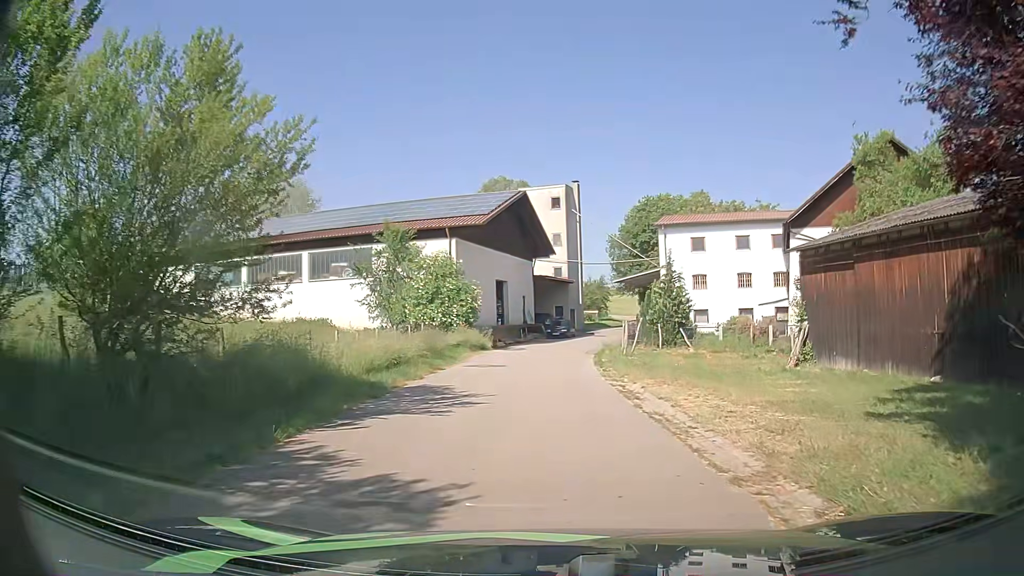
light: Day
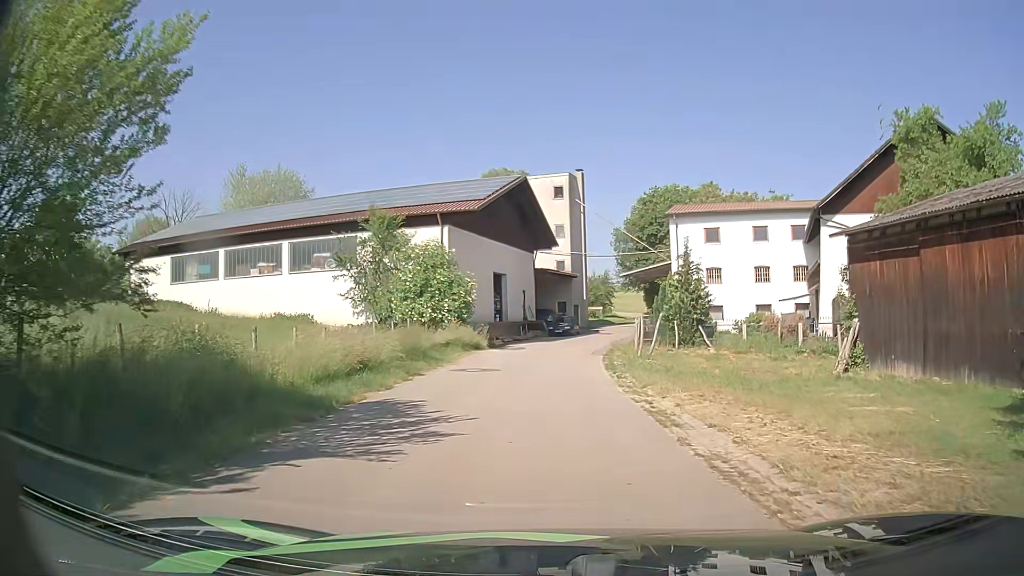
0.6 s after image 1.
(0.0, +3.7) m; -1°
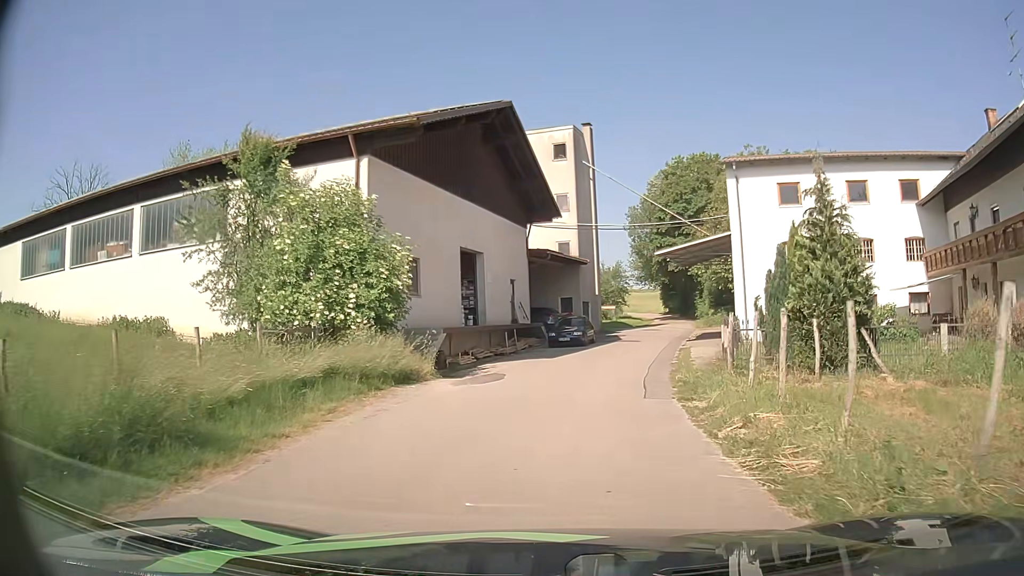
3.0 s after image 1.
(0.0, +15.5) m; 0°
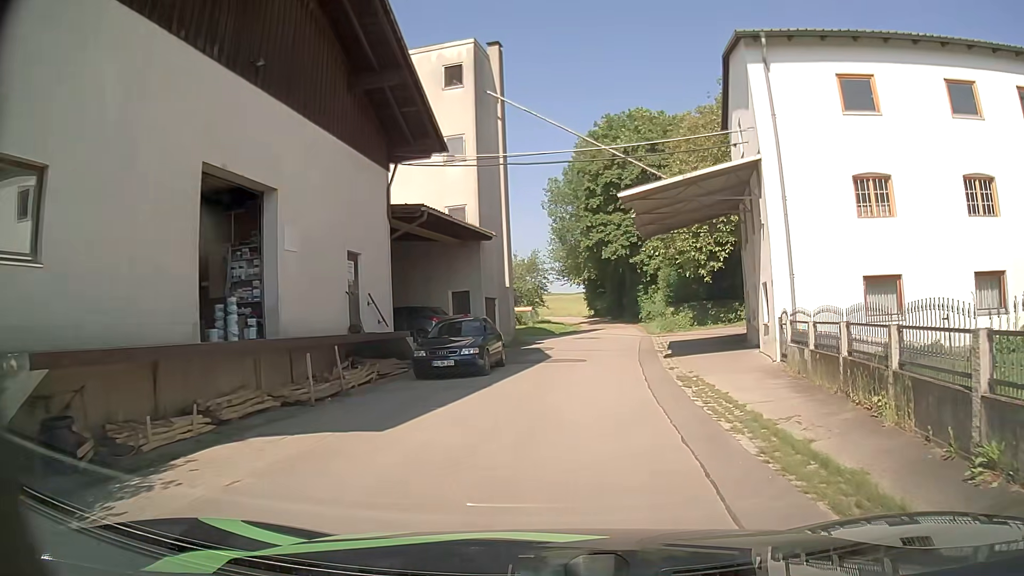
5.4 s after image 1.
(+0.7, +14.9) m; +8°
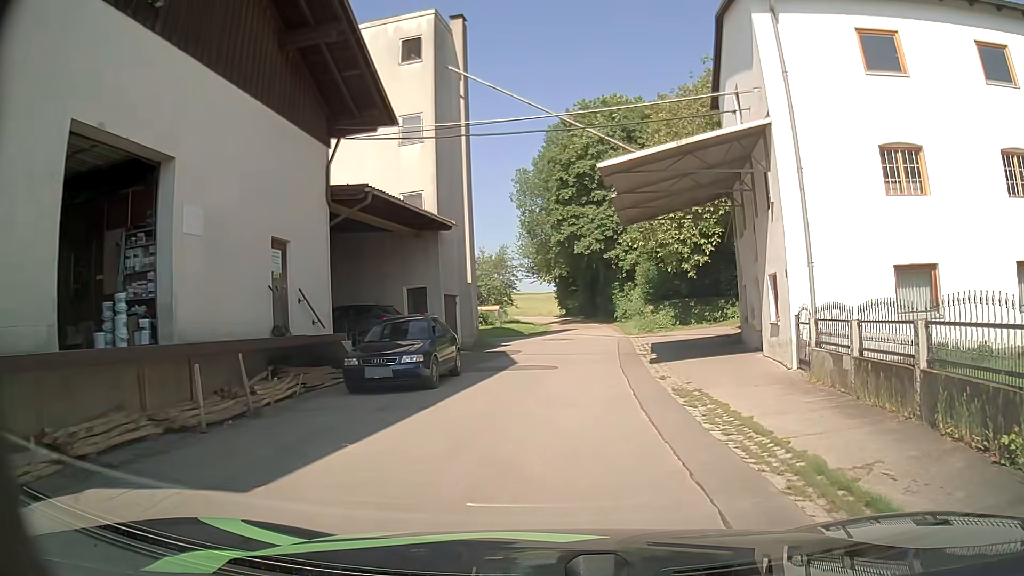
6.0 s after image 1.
(+0.1, +3.1) m; +2°
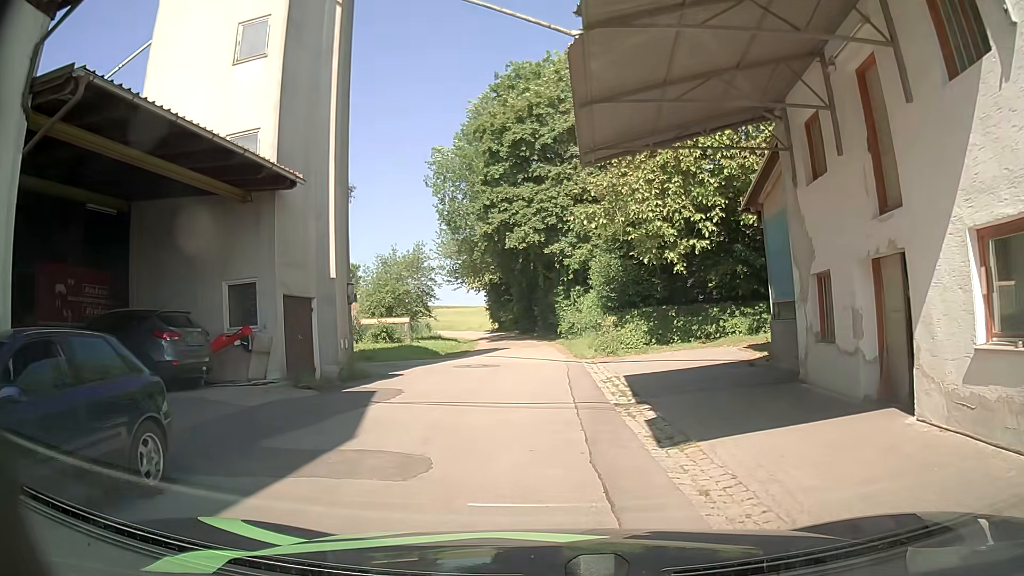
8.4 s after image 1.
(+0.7, +10.0) m; +5°
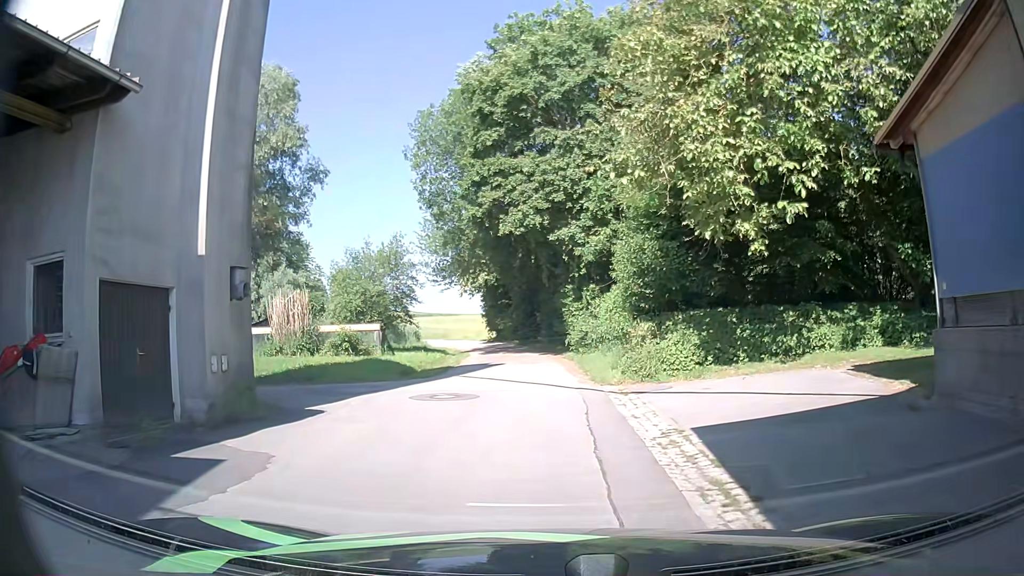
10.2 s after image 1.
(0.0, +7.2) m; -1°
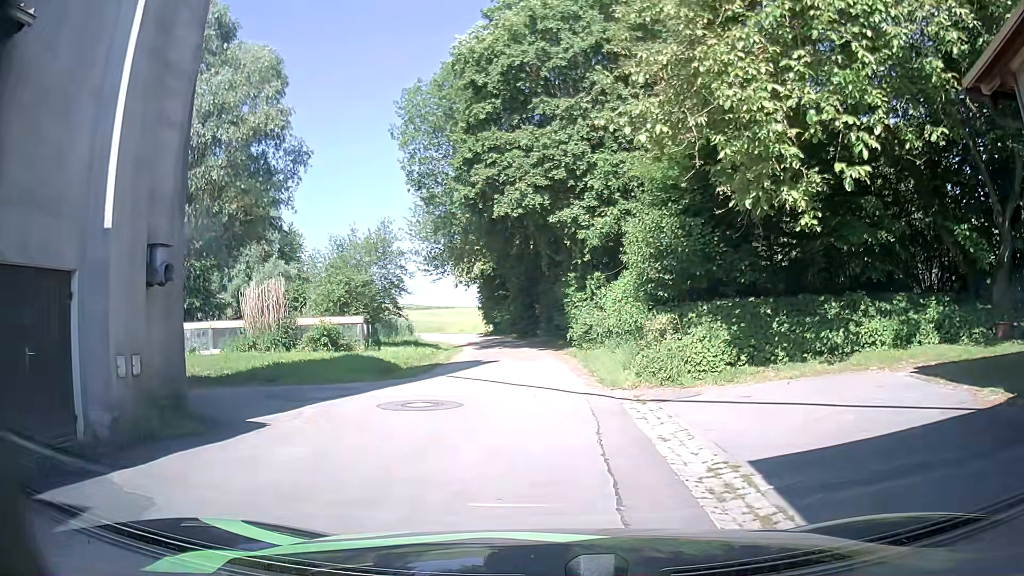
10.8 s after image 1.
(0.0, +2.6) m; -1°
